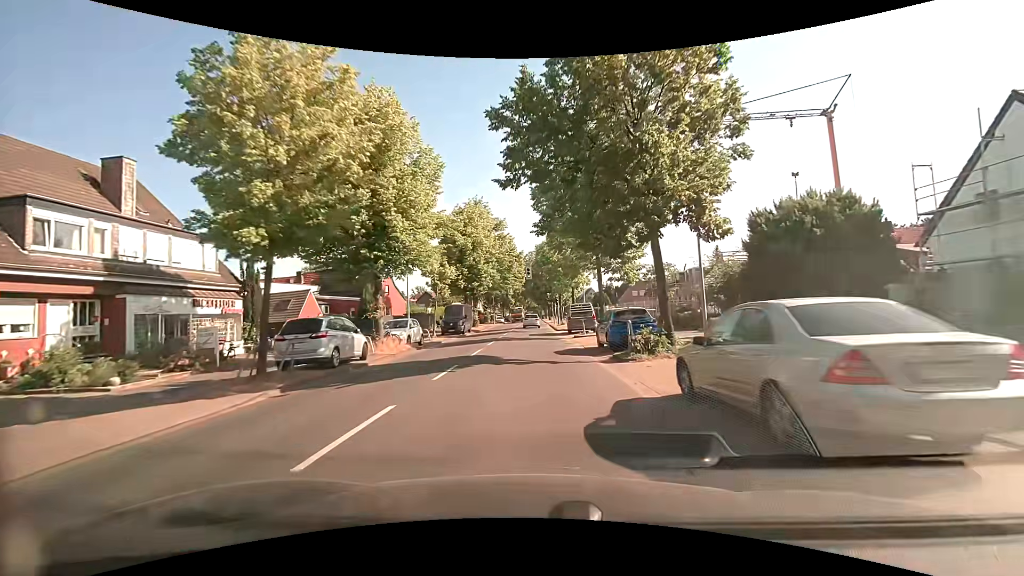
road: secondary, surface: asphalt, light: Day
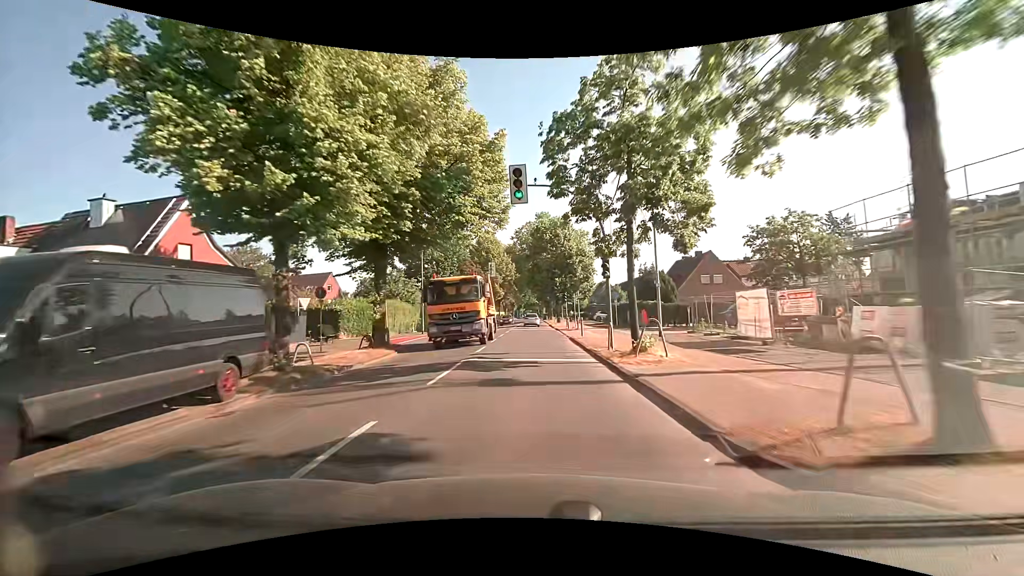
(-0.3, +37.2) m; 0°
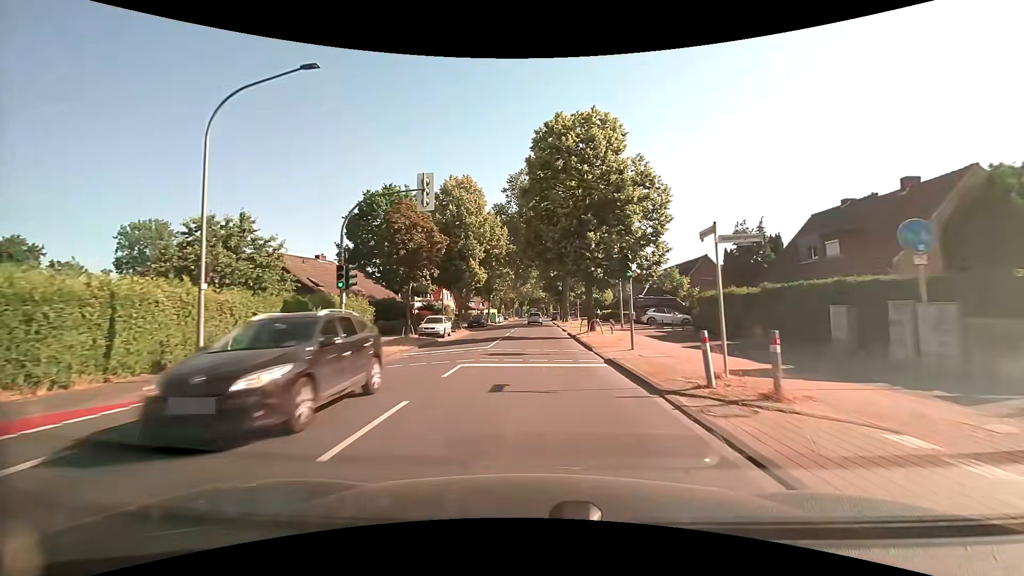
(-0.1, +31.3) m; 0°
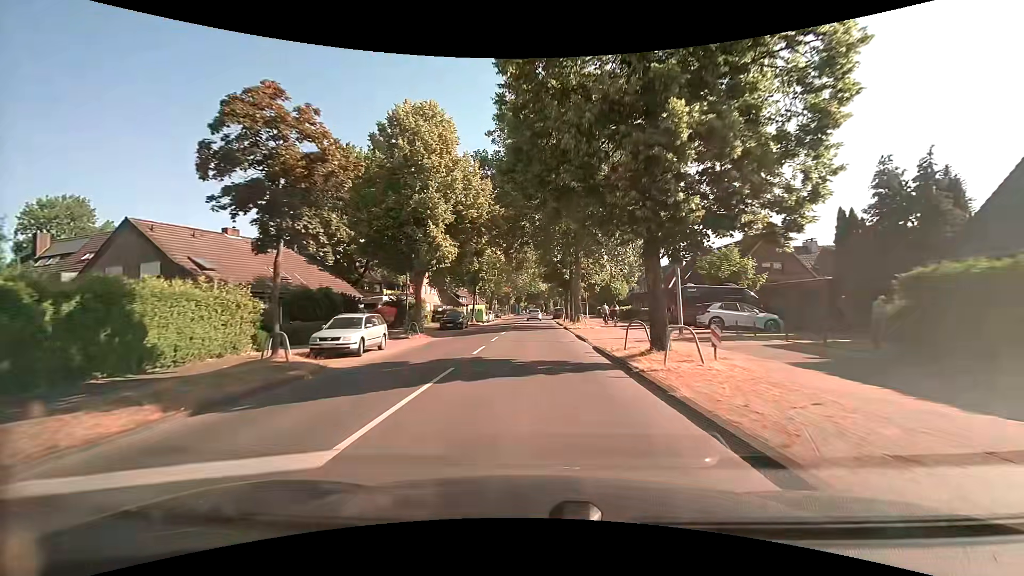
(-0.1, +15.4) m; 0°
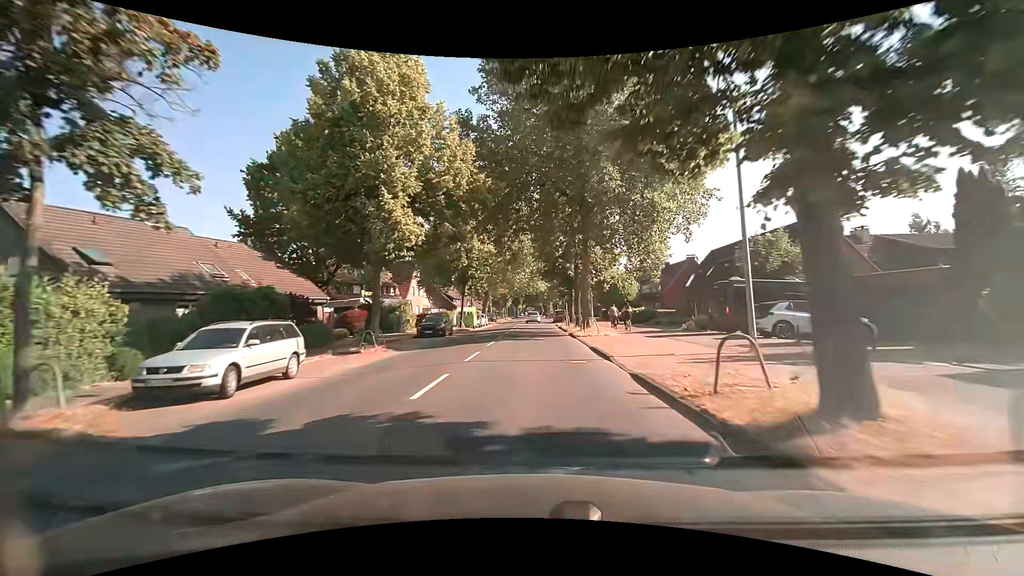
(0.0, +7.4) m; 0°
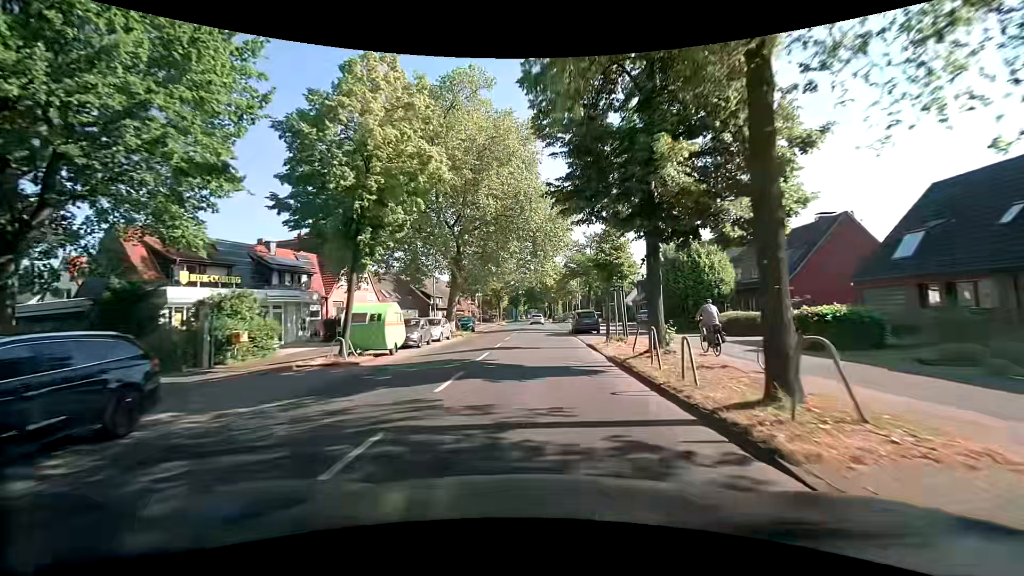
(0.0, +29.2) m; 0°
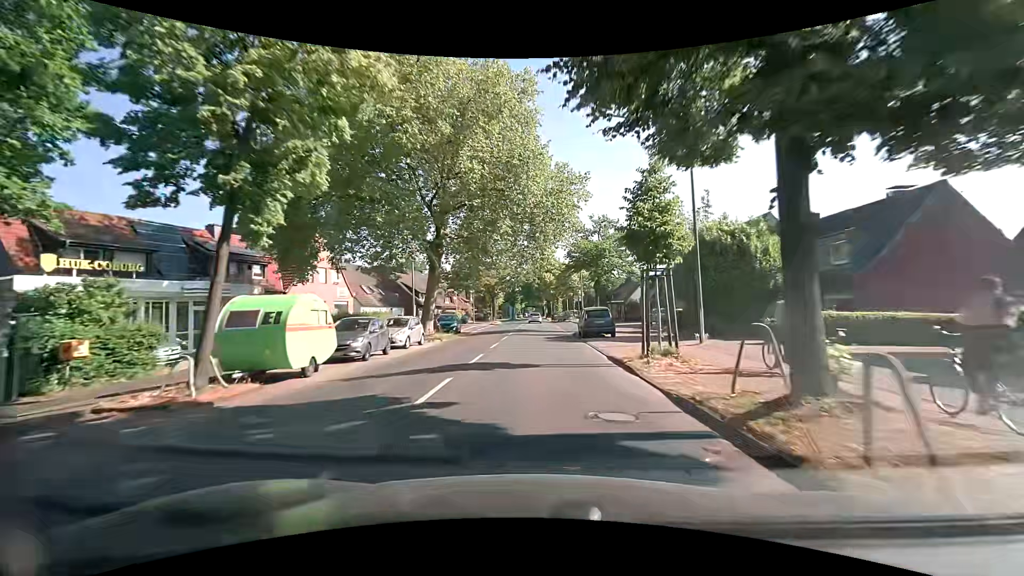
(0.0, +7.5) m; 0°
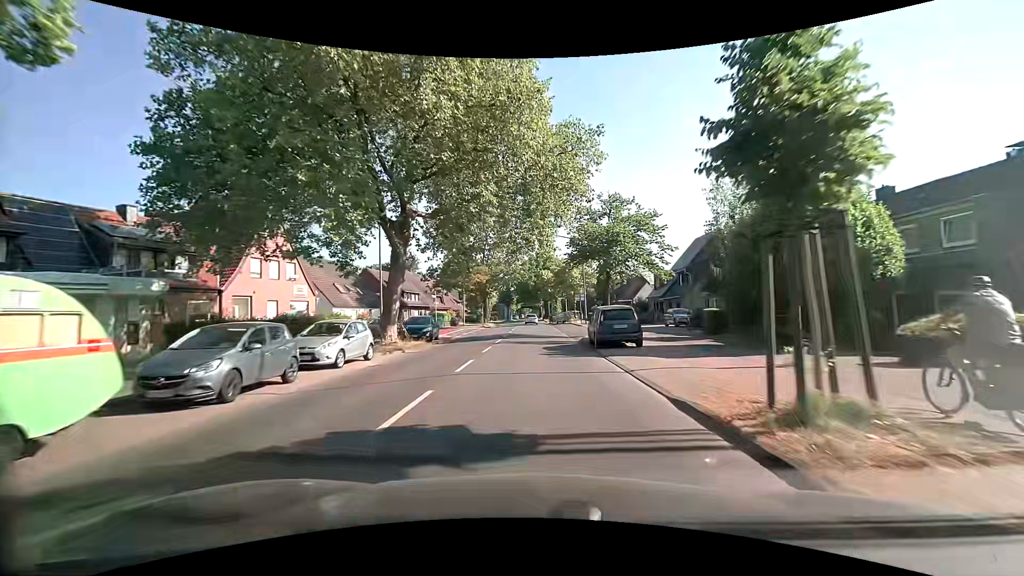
(0.0, +7.5) m; -1°
(0, +10) (0, +20) (+1, +30) (+1, +40) (+1, +50) (+1, +60) (+1, +70) (+1, +80) (+1, +90) (+1, +100) m
